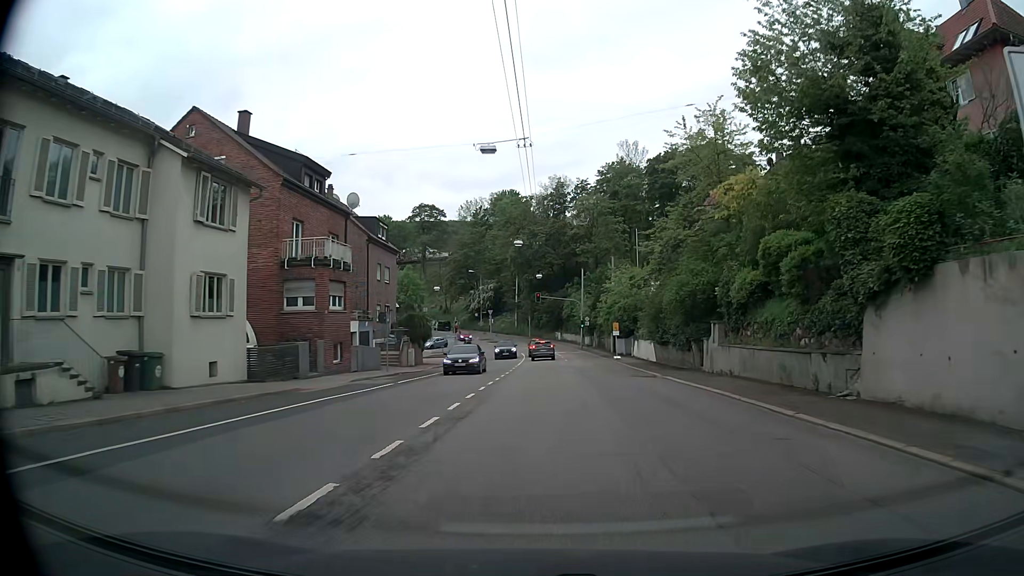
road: secondary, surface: asphalt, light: Day
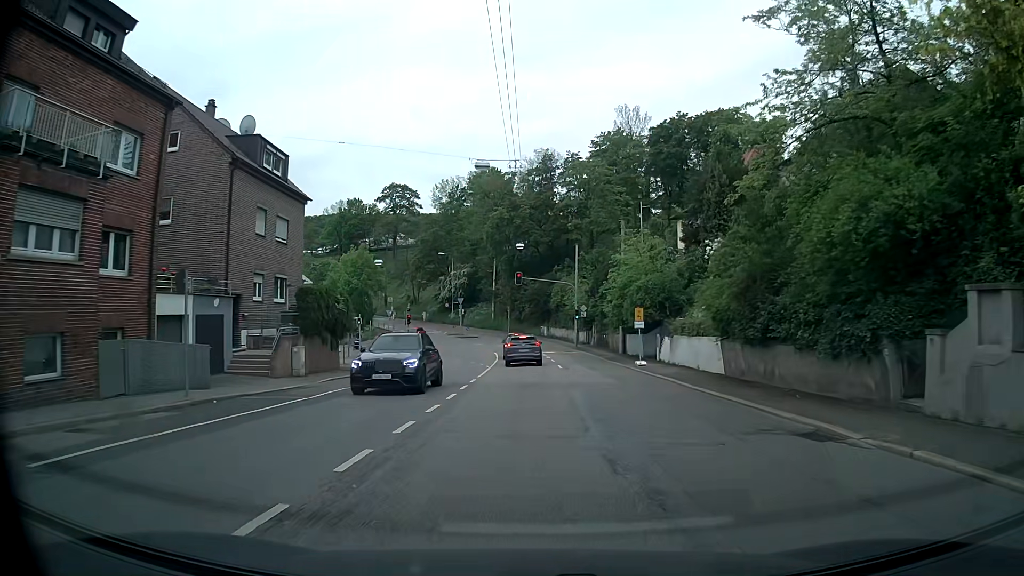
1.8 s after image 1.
(+0.4, +18.8) m; +2°
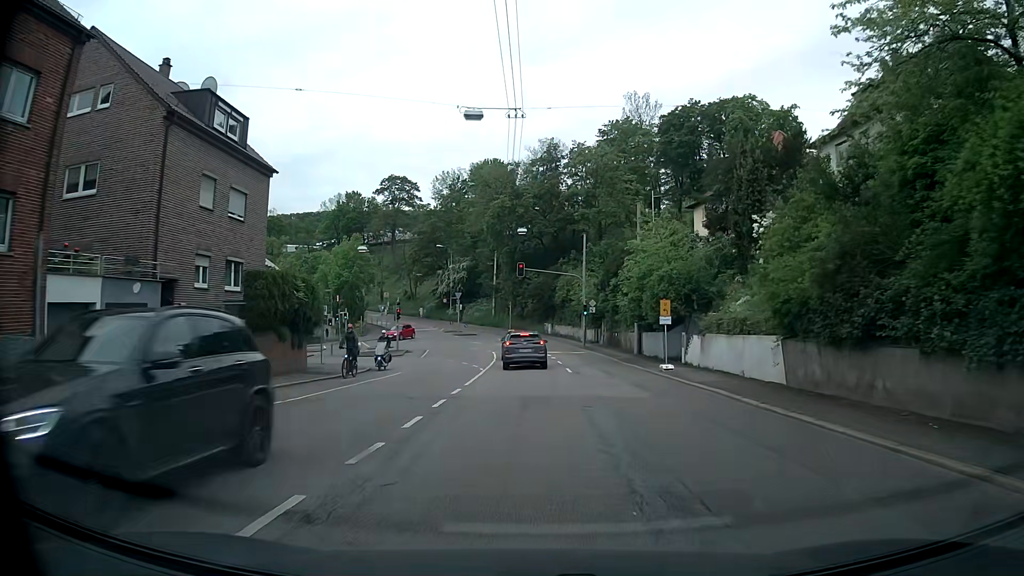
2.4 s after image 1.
(0.0, +5.6) m; 0°
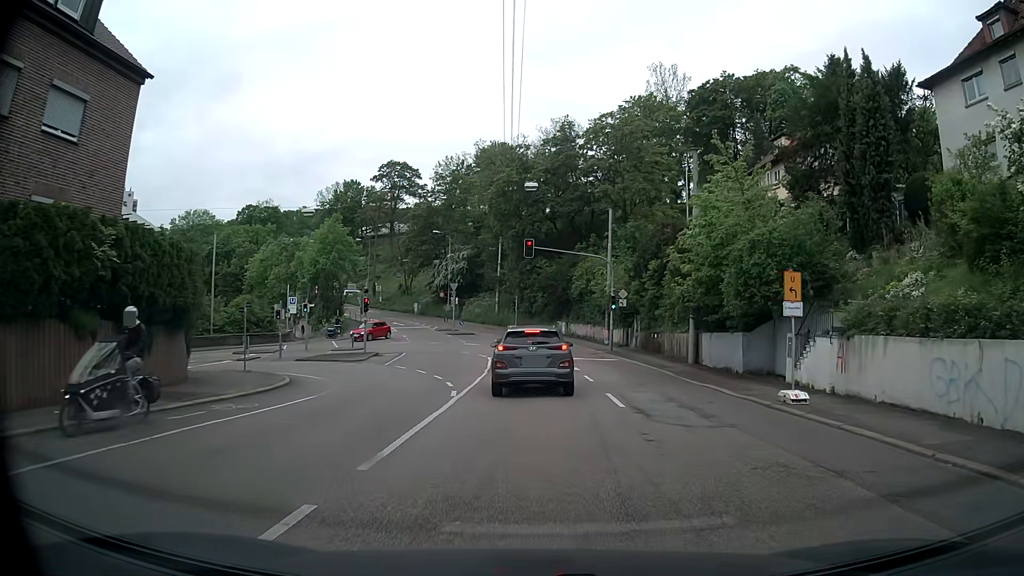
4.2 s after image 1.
(-0.1, +12.0) m; -1°
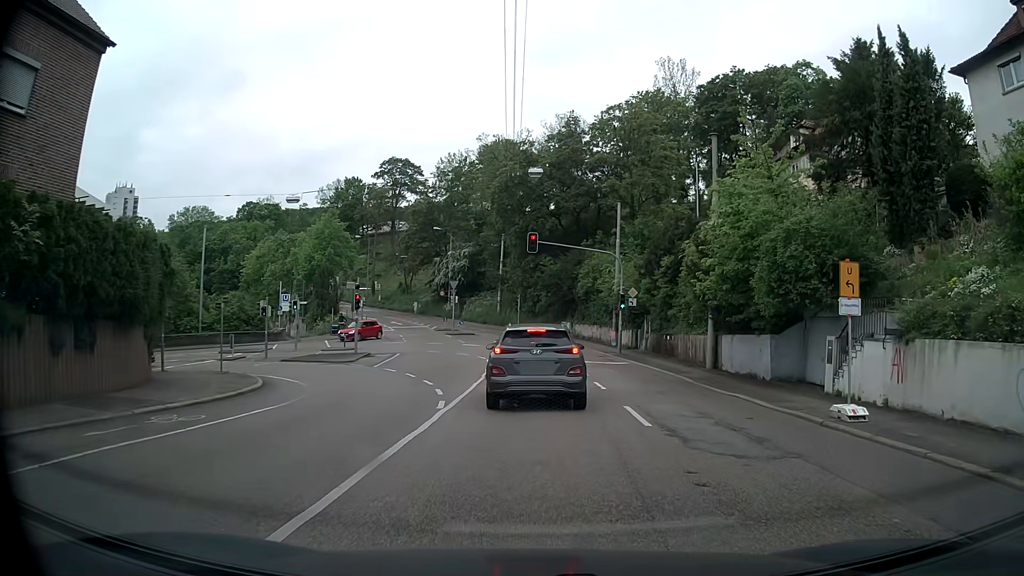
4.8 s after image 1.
(0.0, +2.5) m; -1°
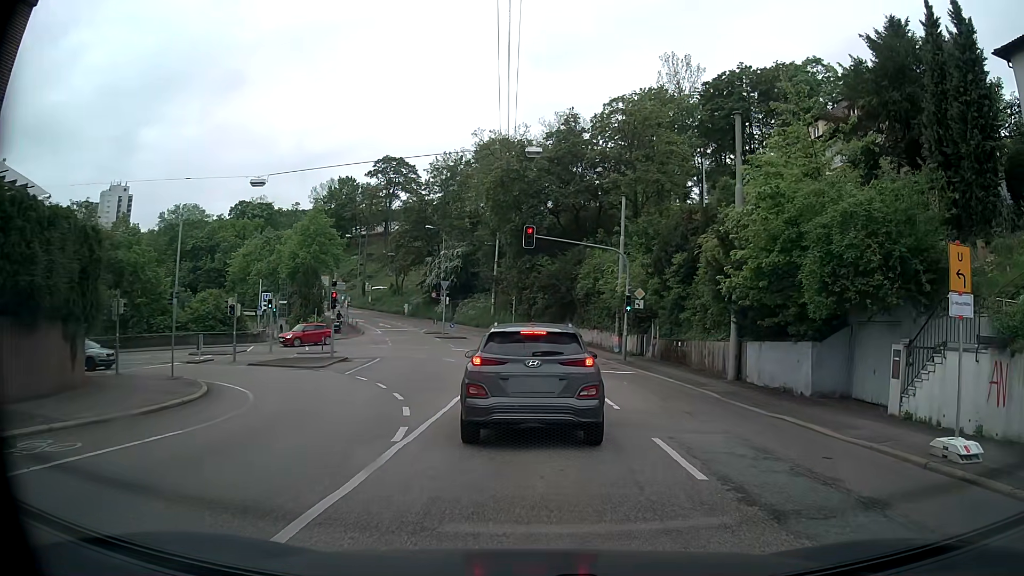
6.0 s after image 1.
(0.0, +3.5) m; +1°
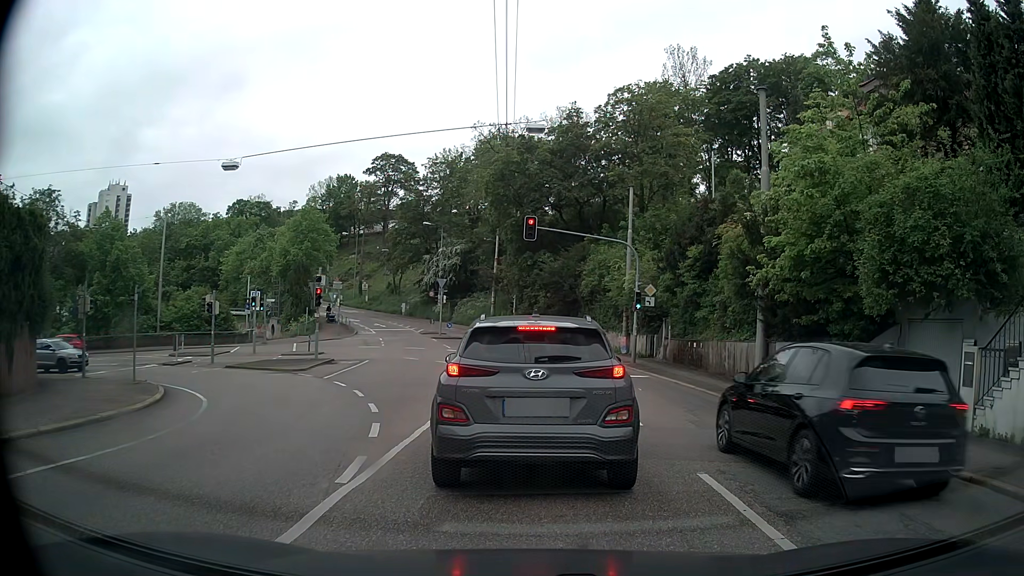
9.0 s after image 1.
(0.0, +2.5) m; -1°
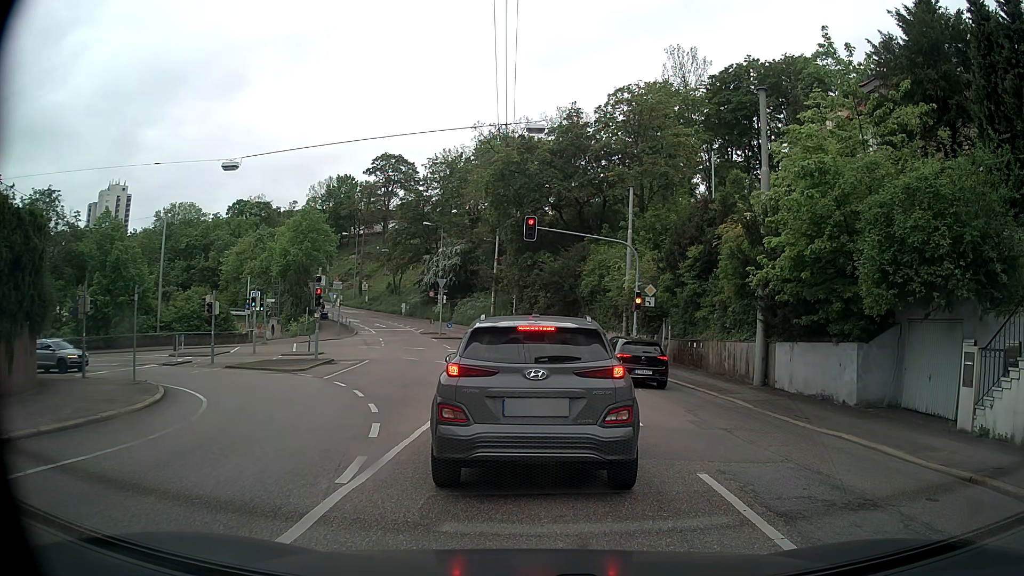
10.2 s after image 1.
(0.0, 0.0) m; 0°
(0, +10) (0, +20) (-1, +30) (-7, +38) (-17, +41) (-26, +38) (-35, +34) (-44, +29) (-52, +23) (-60, +17) m
